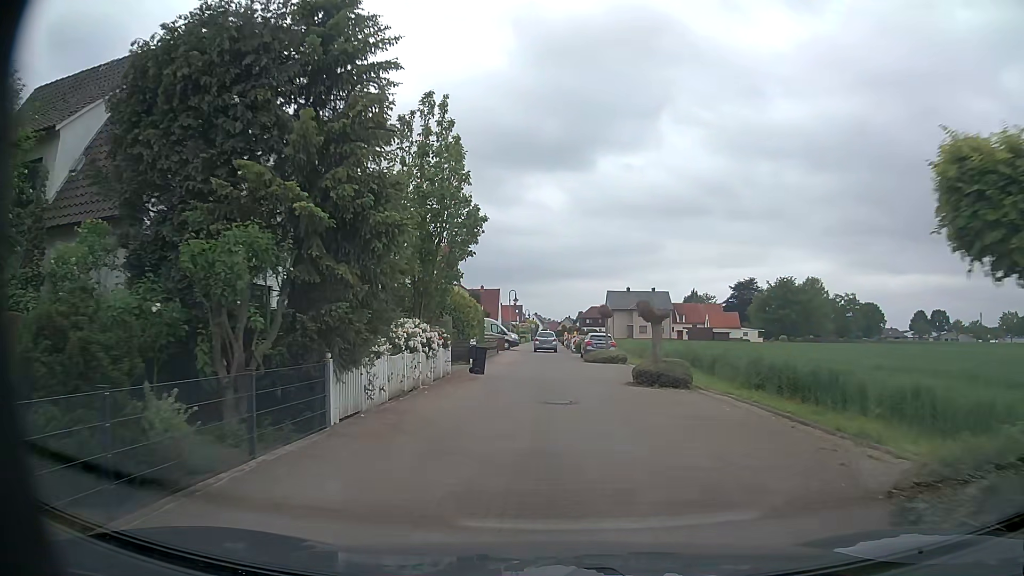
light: Day
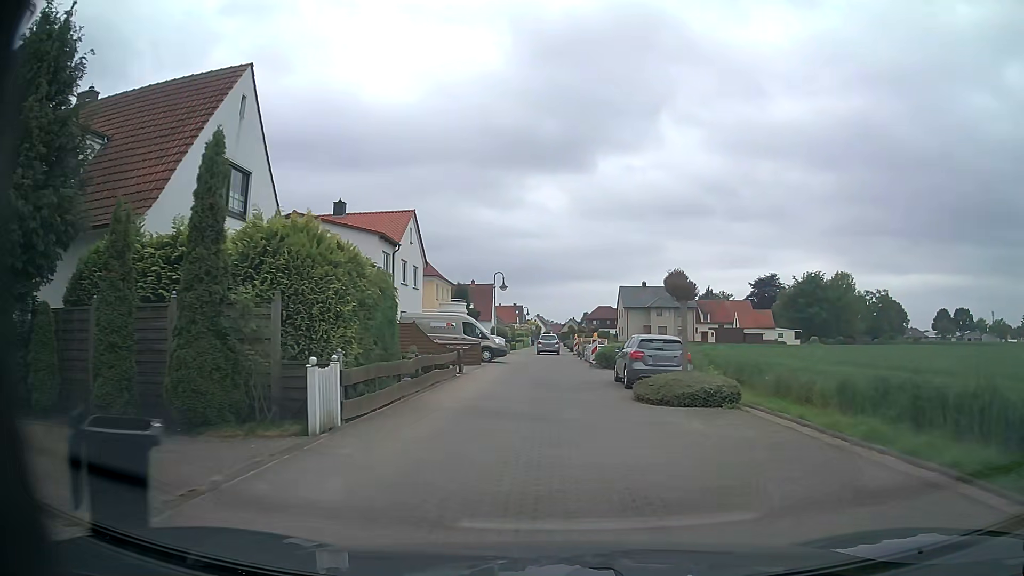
(0.0, +18.7) m; 0°
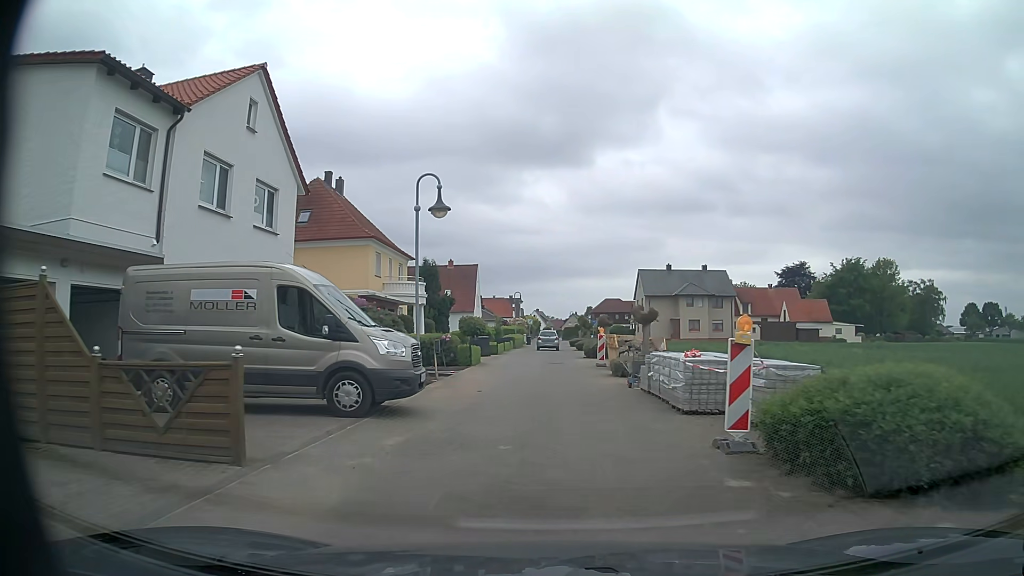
(0.0, +23.4) m; 0°
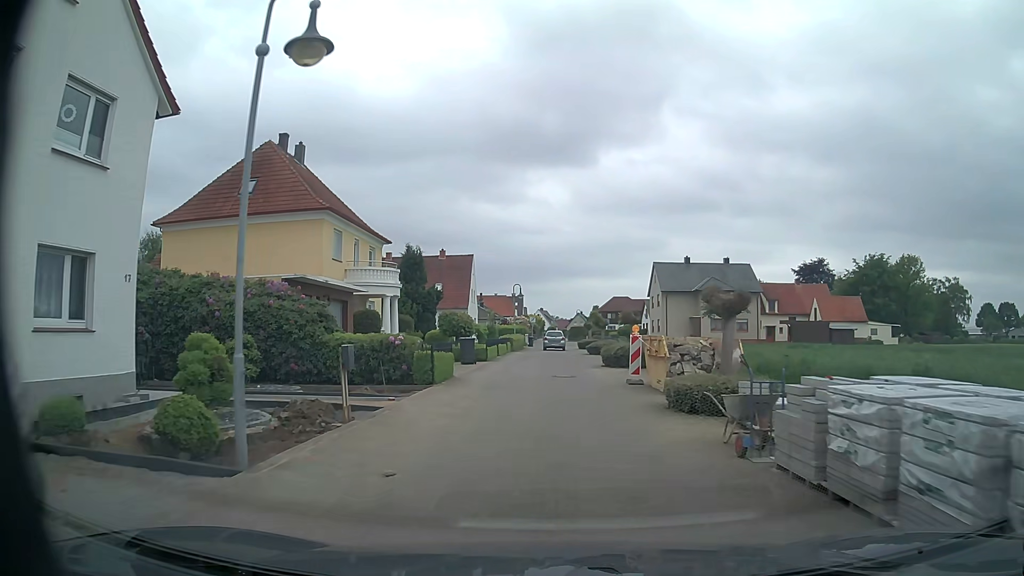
(0.0, +9.3) m; 0°
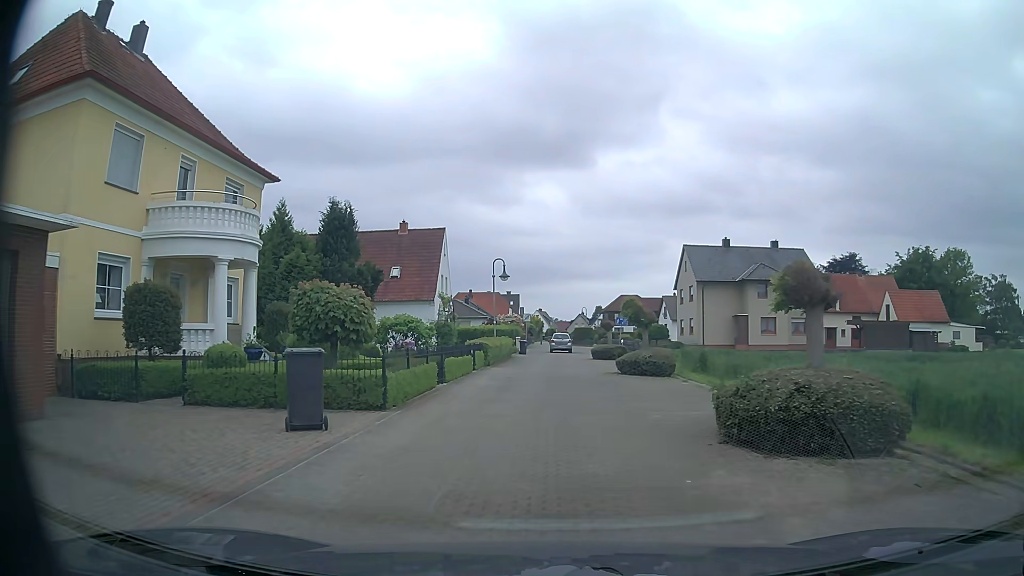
(-0.1, +18.6) m; -1°
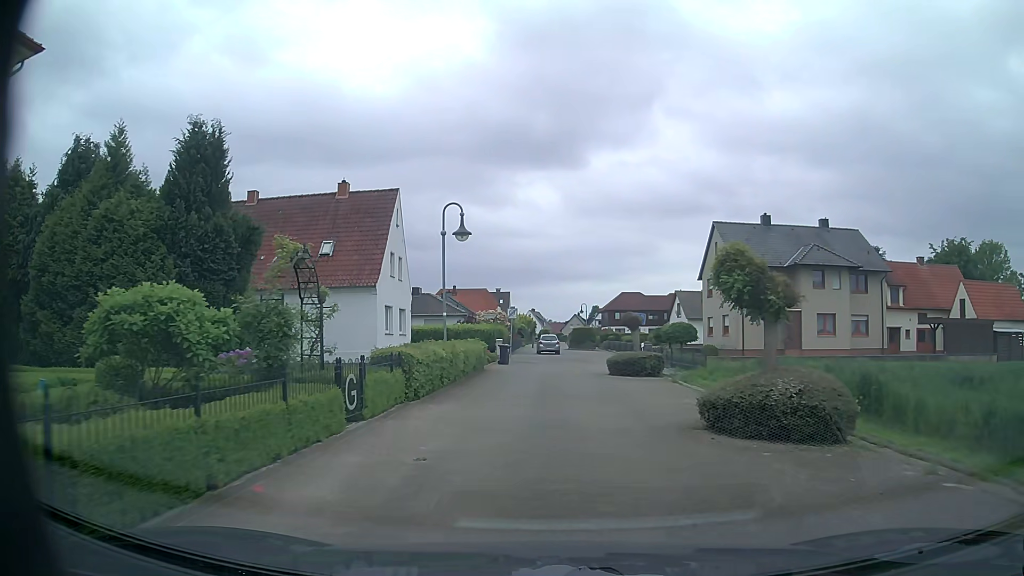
(+0.1, +13.9) m; +1°
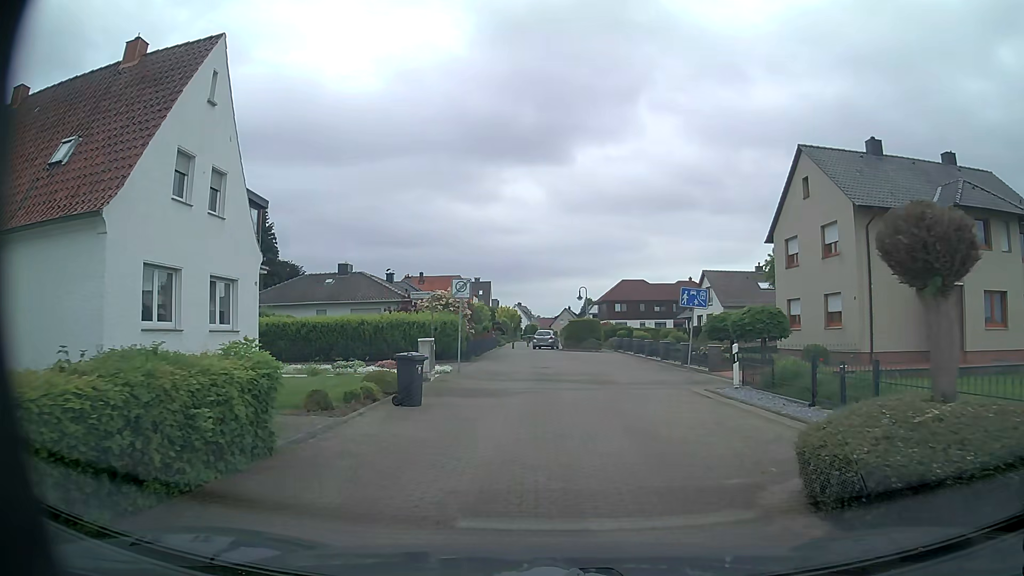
(+0.2, +19.8) m; +2°
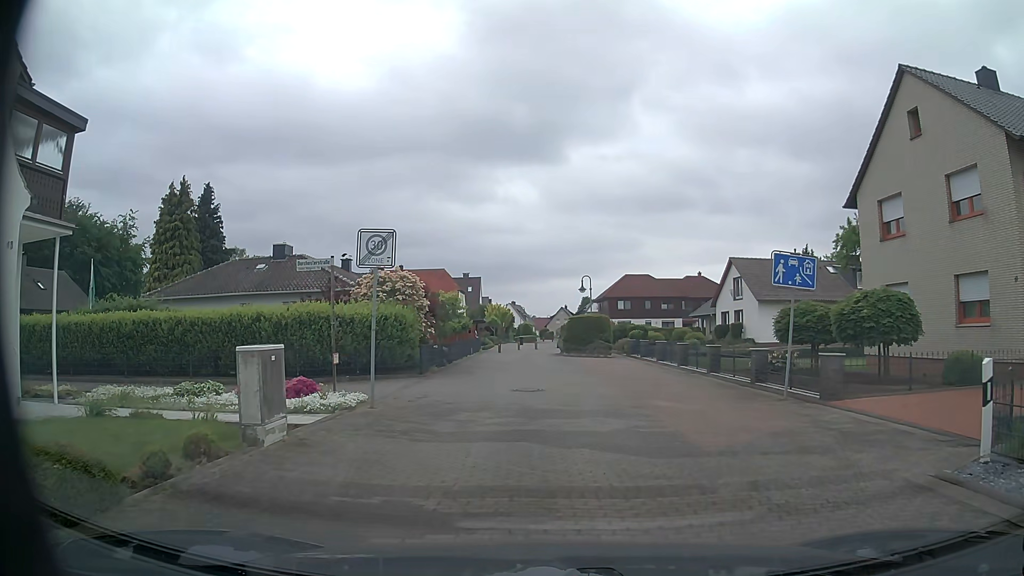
(-0.1, +10.3) m; -1°
